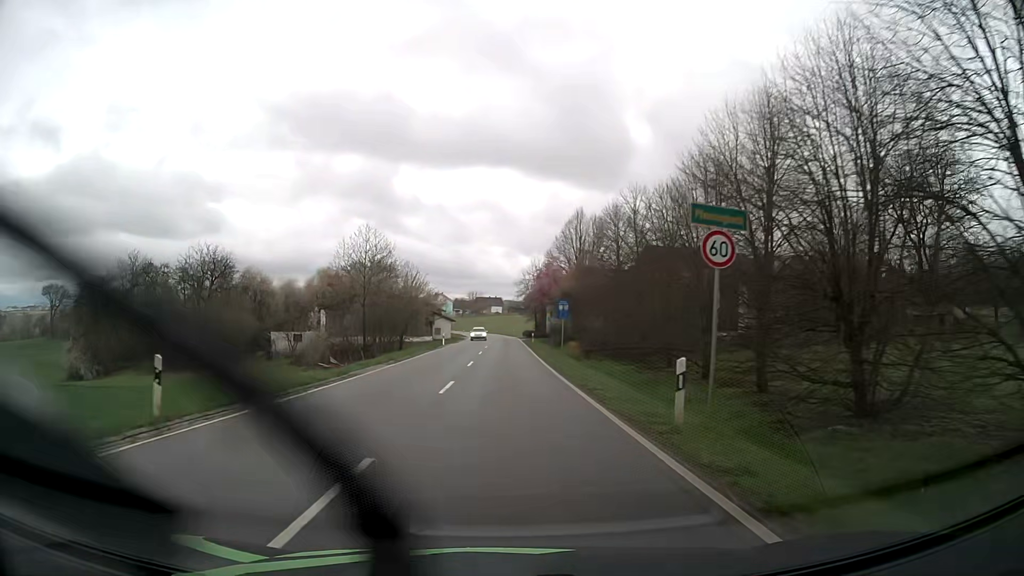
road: tertiary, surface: asphalt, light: Day
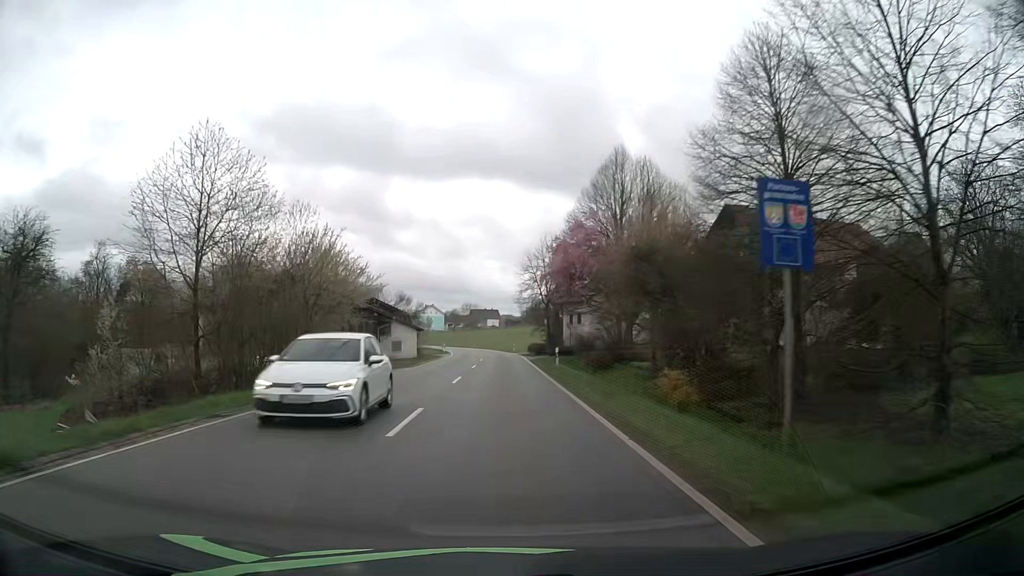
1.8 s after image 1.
(-0.1, +30.2) m; 0°
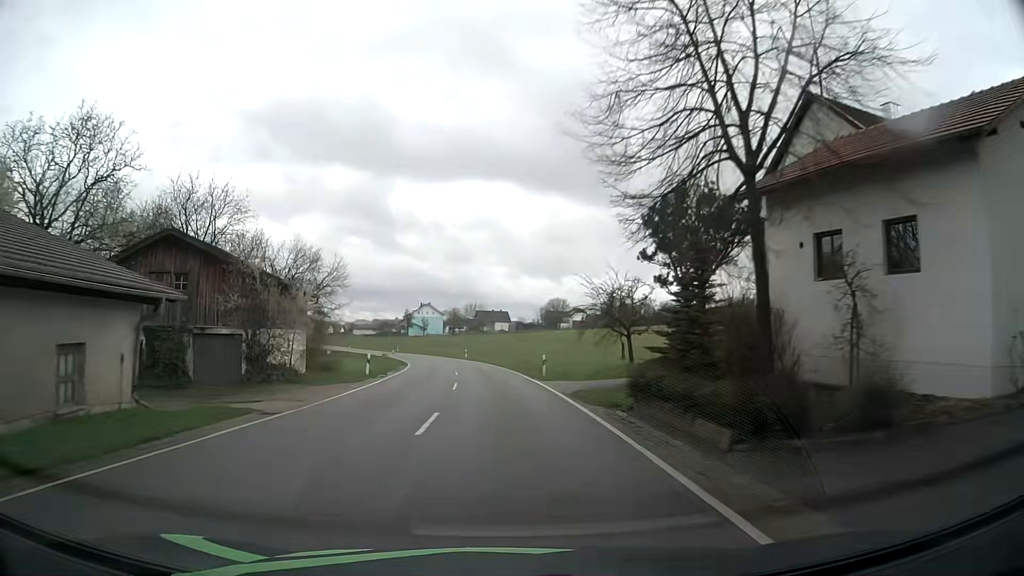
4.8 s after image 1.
(-0.4, +47.5) m; -1°
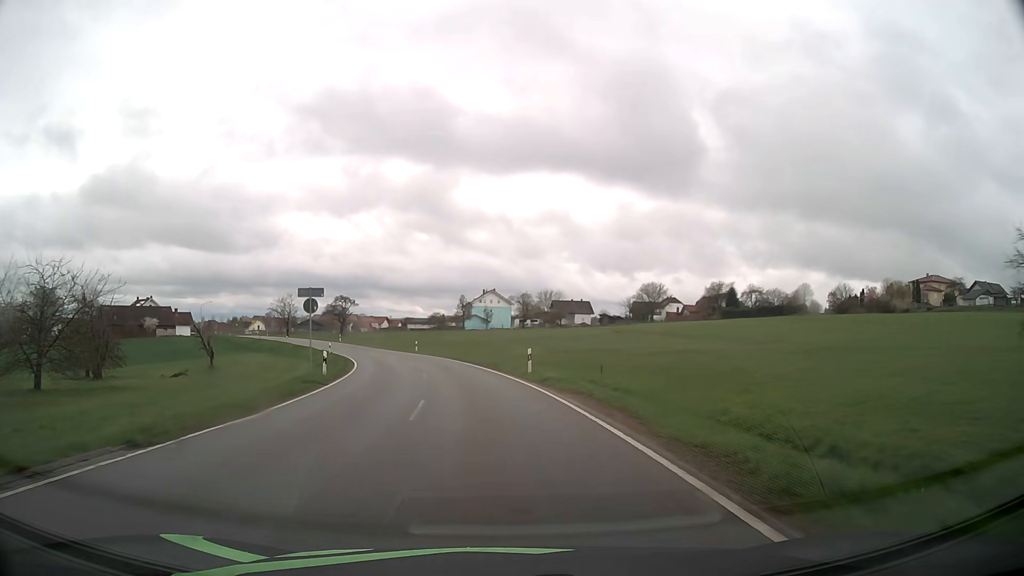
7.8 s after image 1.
(-2.0, +46.7) m; -6°
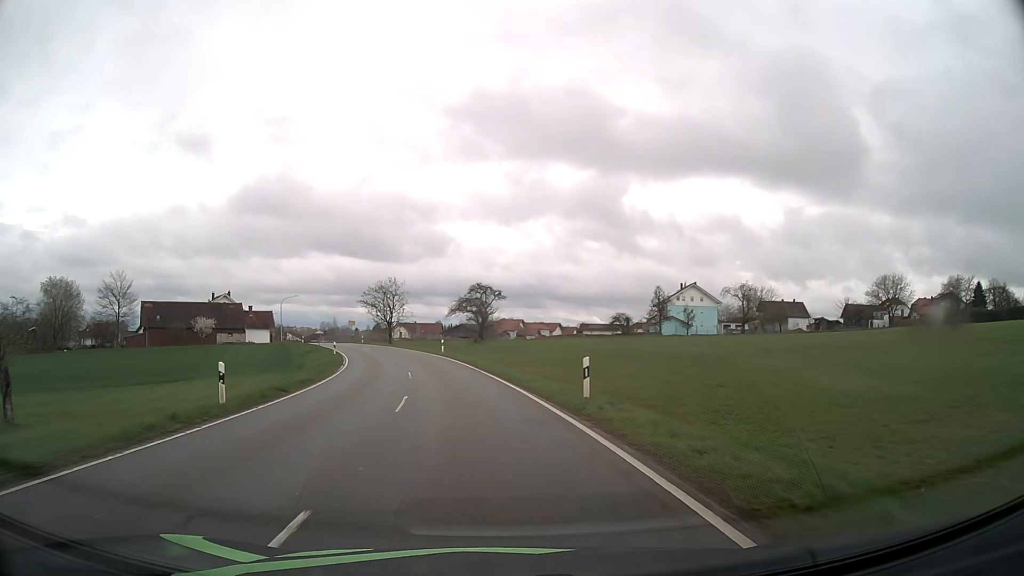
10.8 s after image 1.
(-5.5, +46.7) m; -15°
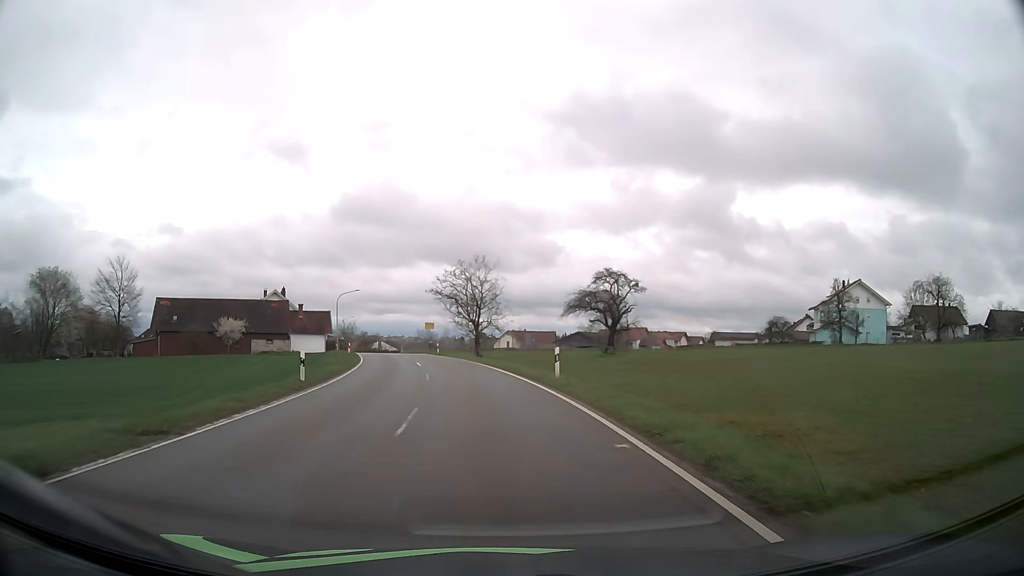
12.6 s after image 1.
(-2.6, +28.3) m; -10°
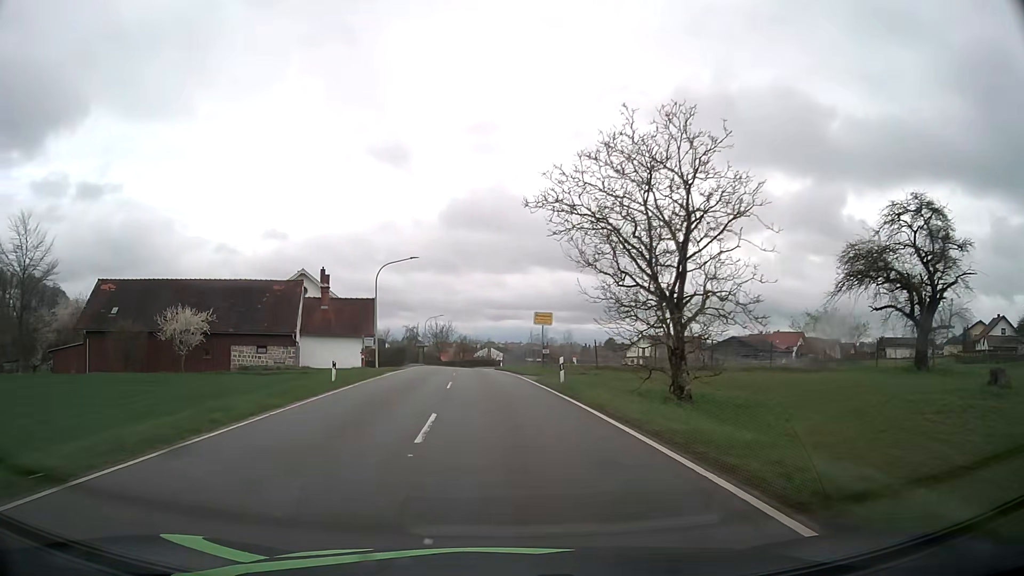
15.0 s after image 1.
(-3.7, +36.4) m; -10°
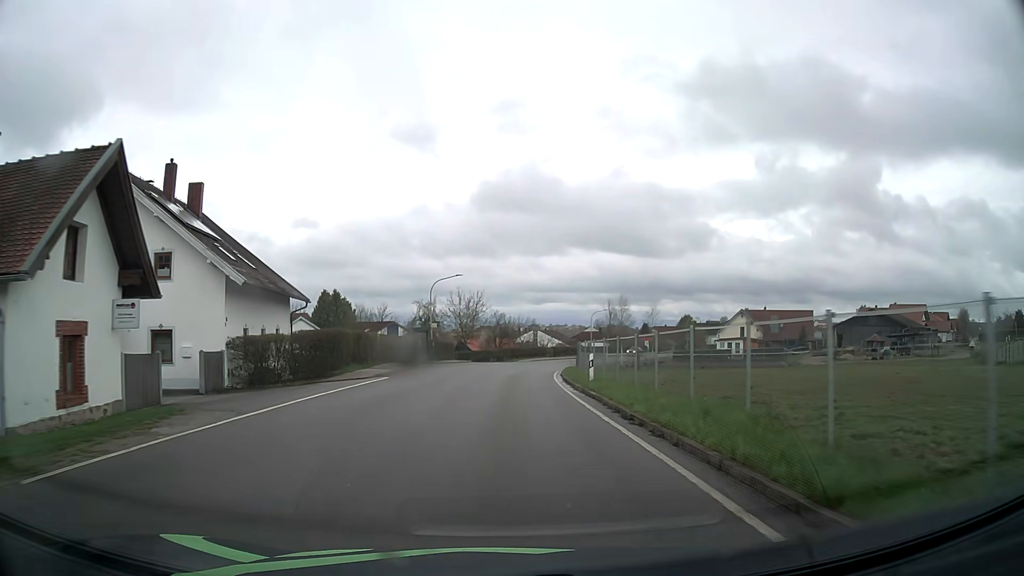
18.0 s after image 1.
(-1.8, +41.2) m; -4°
(0, +10) (0, +20) (0, +30) (+1, +40) (+2, +50) (+4, +60) (+6, +70) (+8, +79) (+11, +89) (+15, +98) m
